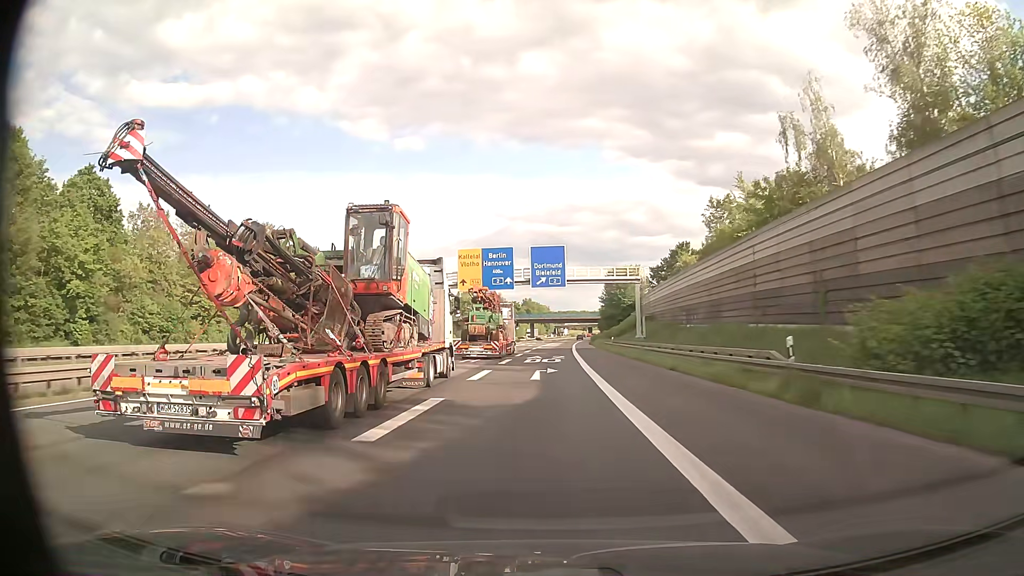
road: motorway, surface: asphalt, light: Day
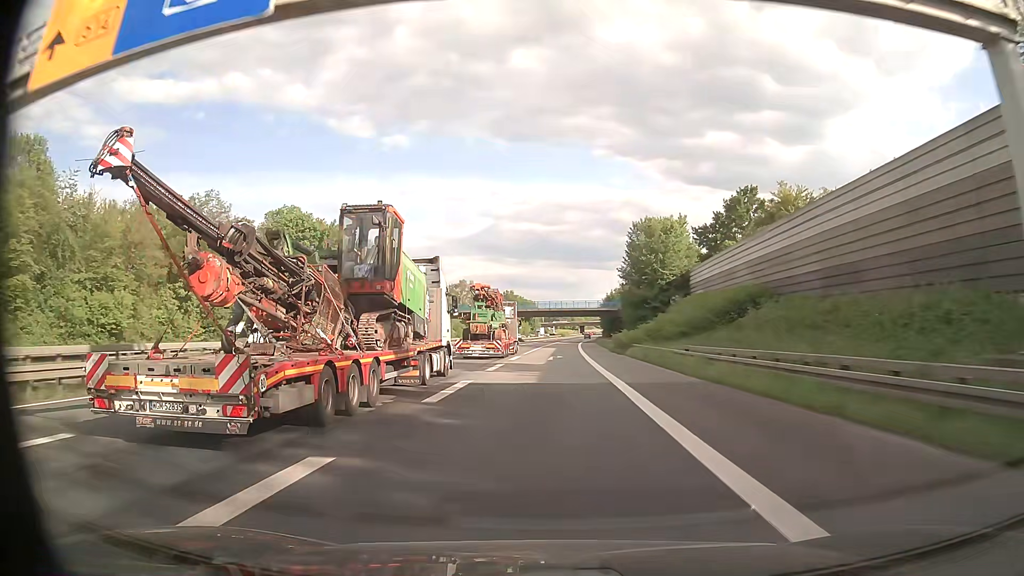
(+0.5, +56.9) m; +1°
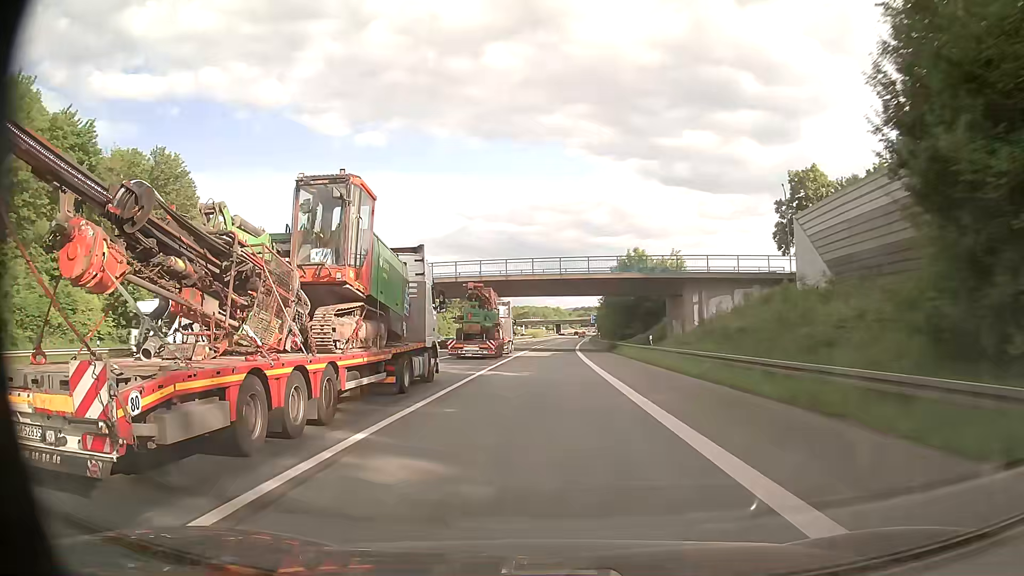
(+1.5, +70.3) m; +2°
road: motorway_link
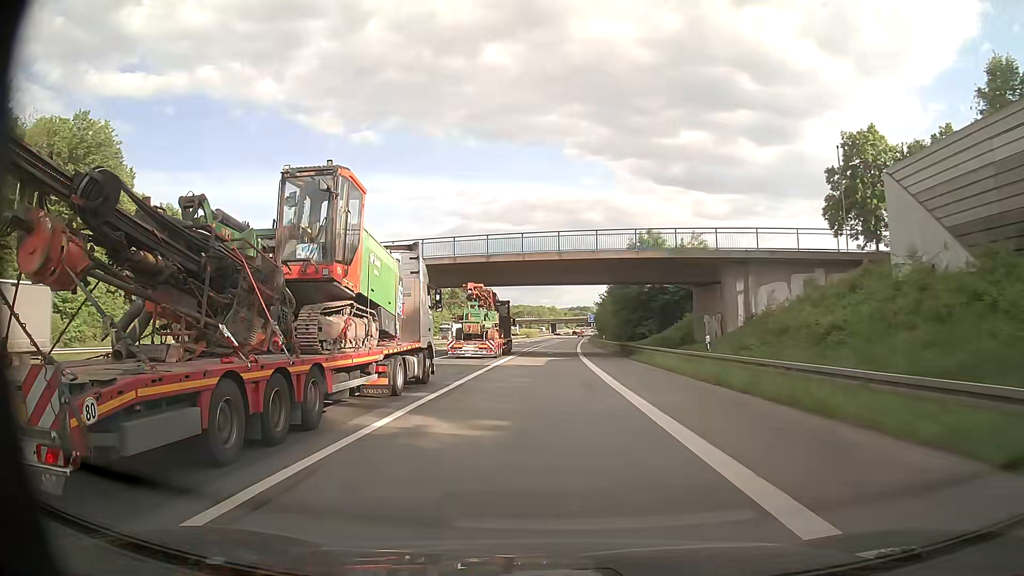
(0.0, +13.9) m; 0°
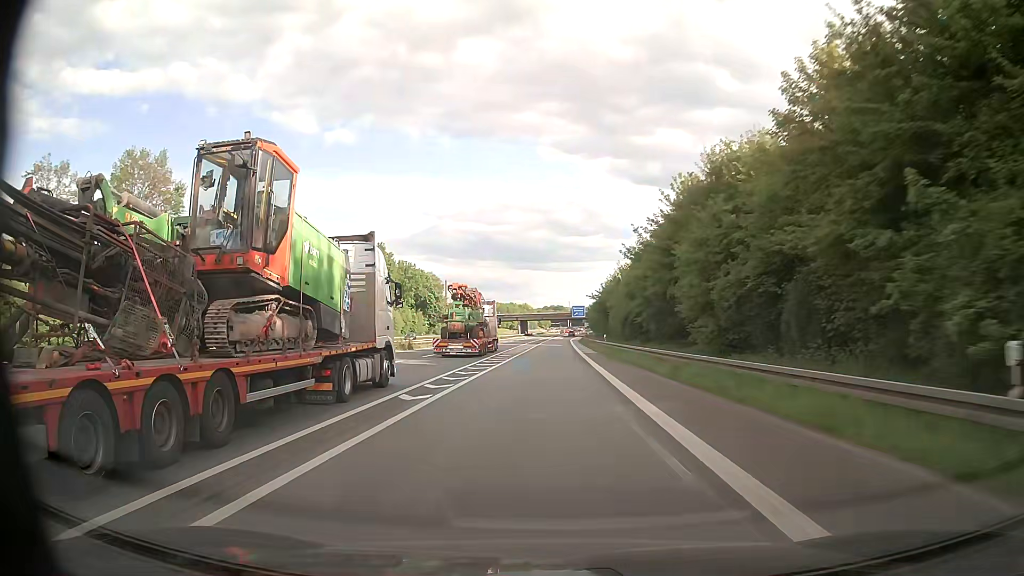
(+1.2, +69.0) m; +2°
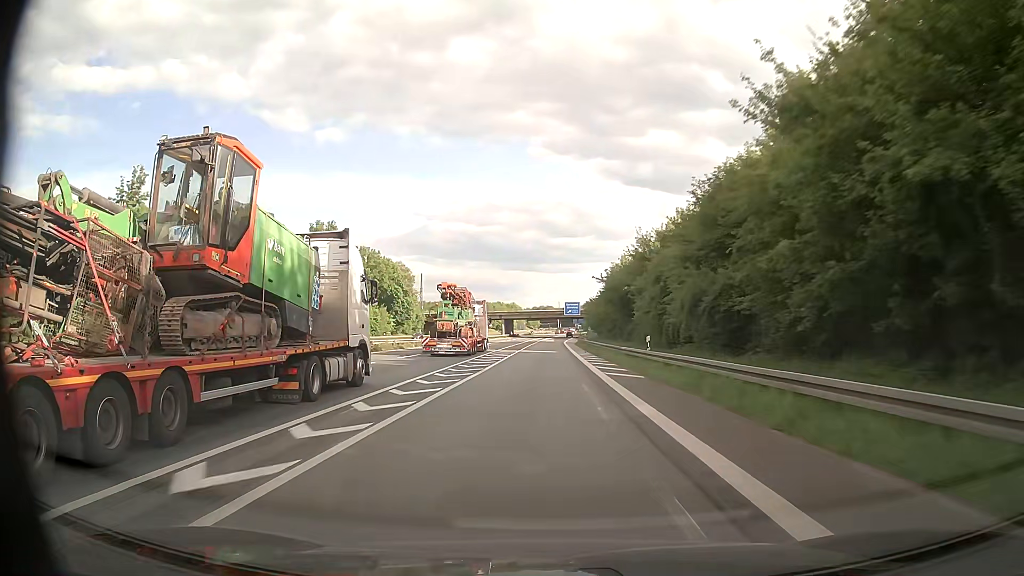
(+0.2, +27.6) m; +1°
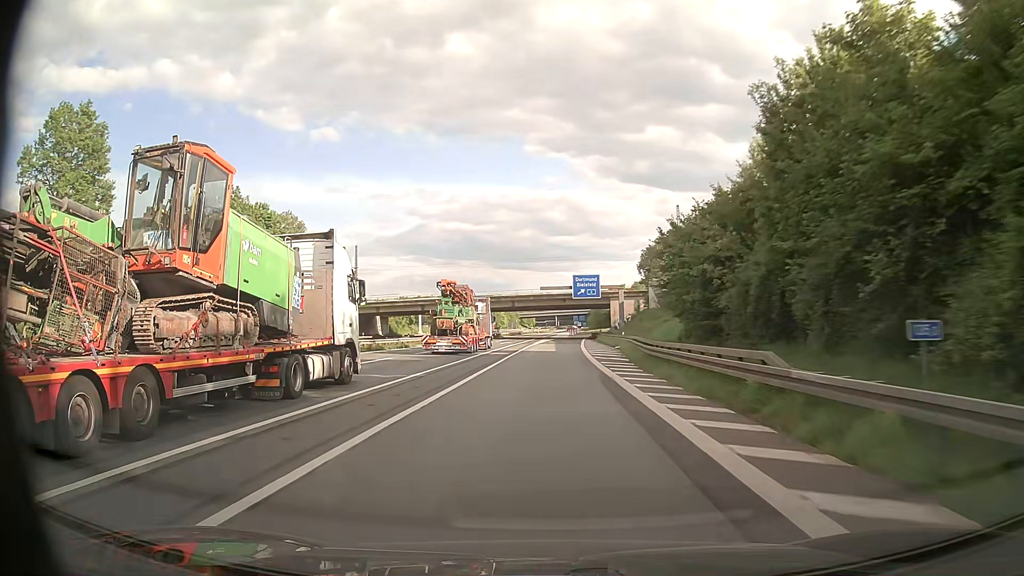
(+0.5, +68.5) m; 0°
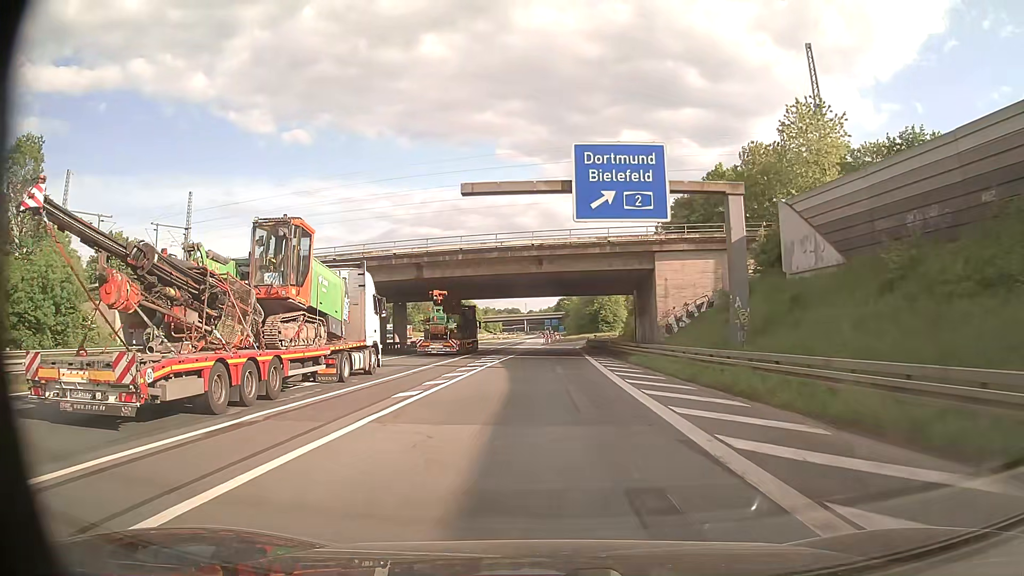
(+1.0, +61.1) m; +2°
(0, +10) (0, +20) (0, +30) (0, +40) (0, +50) (0, +60) (+1, +70) (+1, +80) (+2, +90) (+4, +100) m
